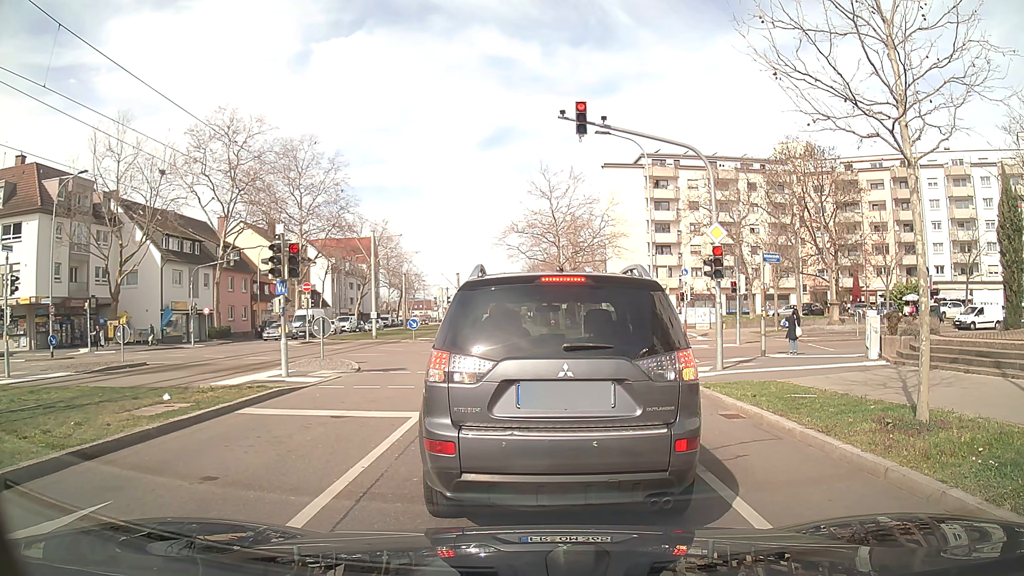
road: tertiary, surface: asphalt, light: Day
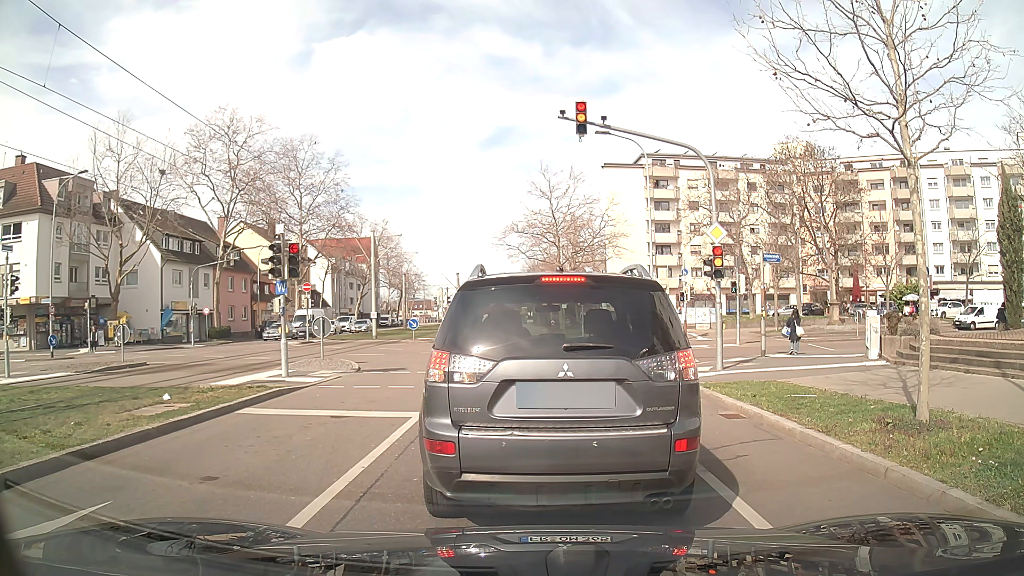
(0.0, 0.0) m; 0°
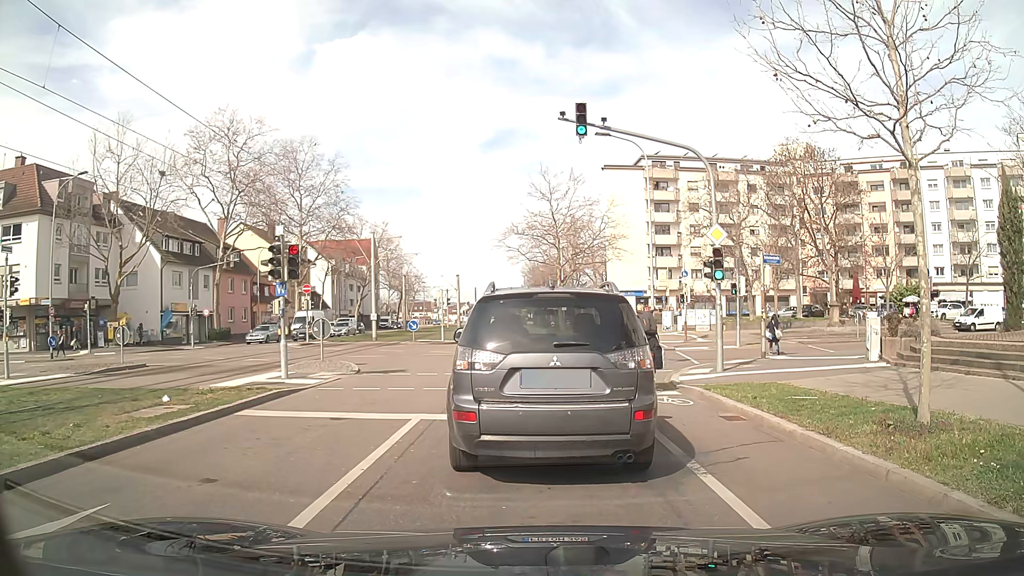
(0.0, 0.0) m; 0°
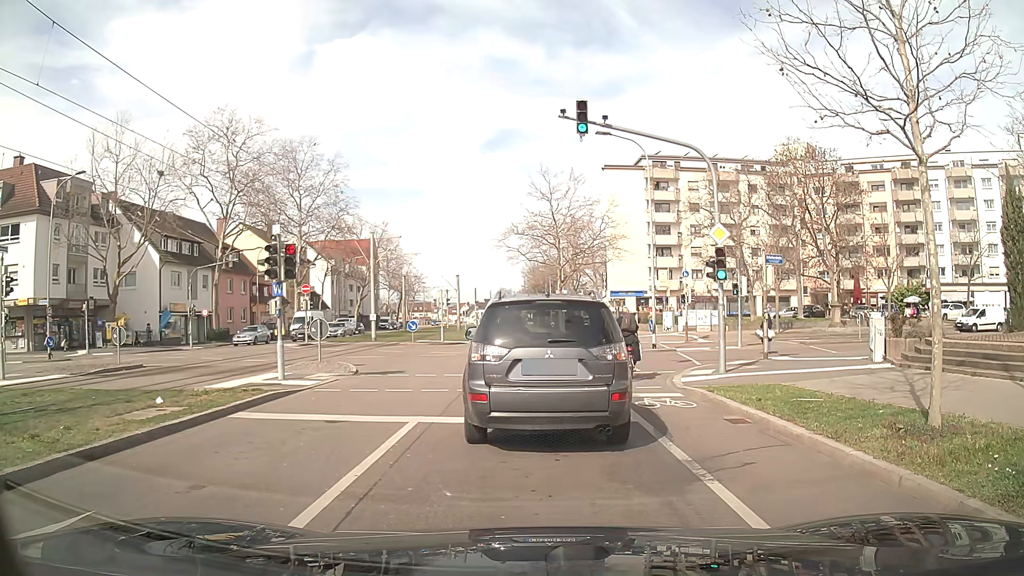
(0.0, +0.2) m; 0°
